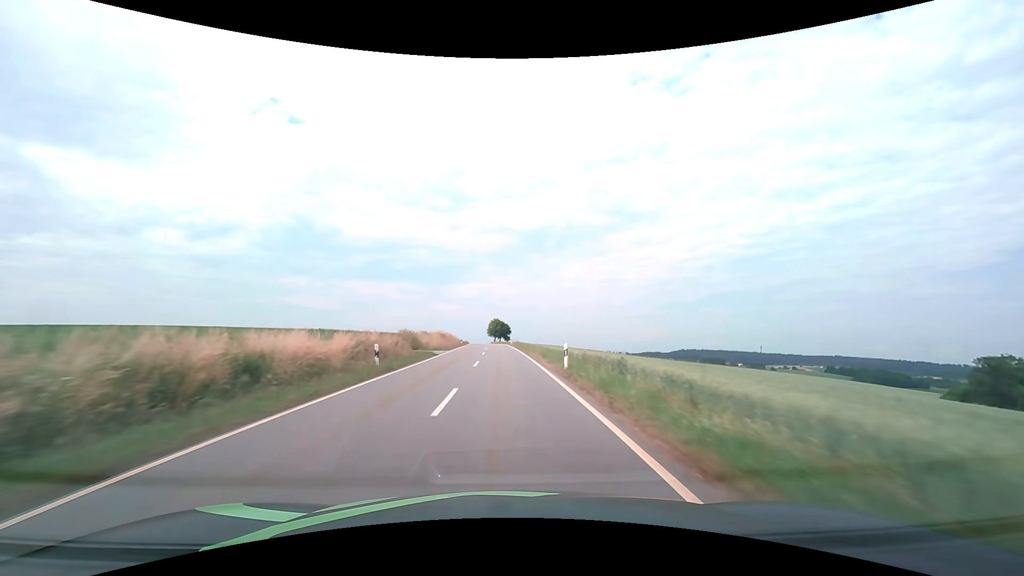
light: Day
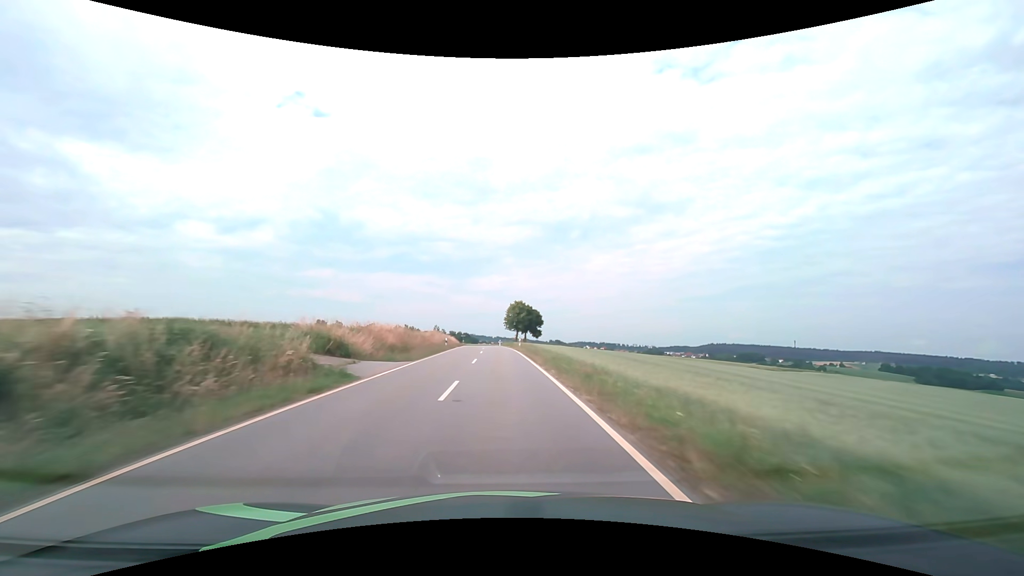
(-1.5, +71.3) m; -2°
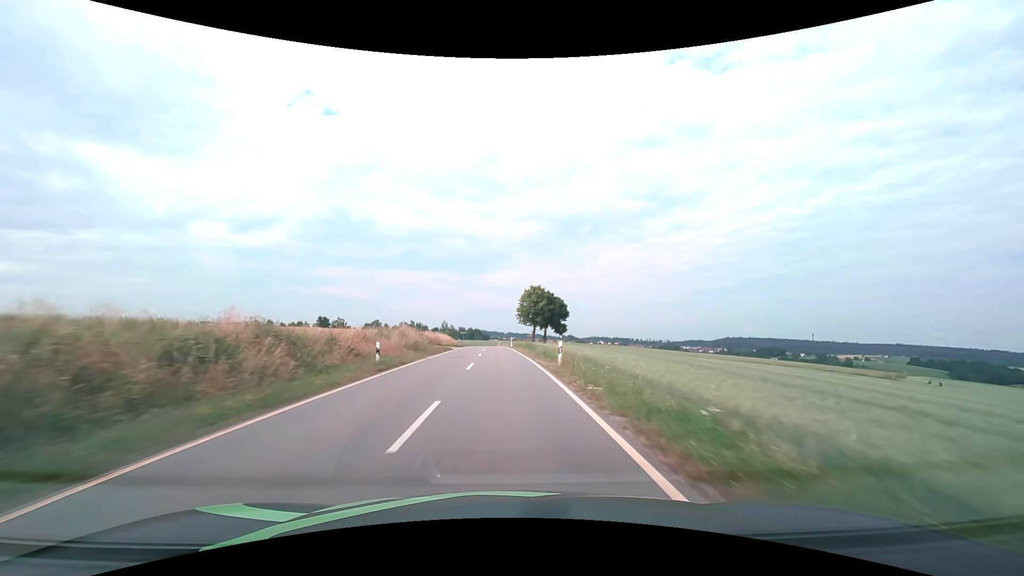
(-0.3, +28.5) m; -1°
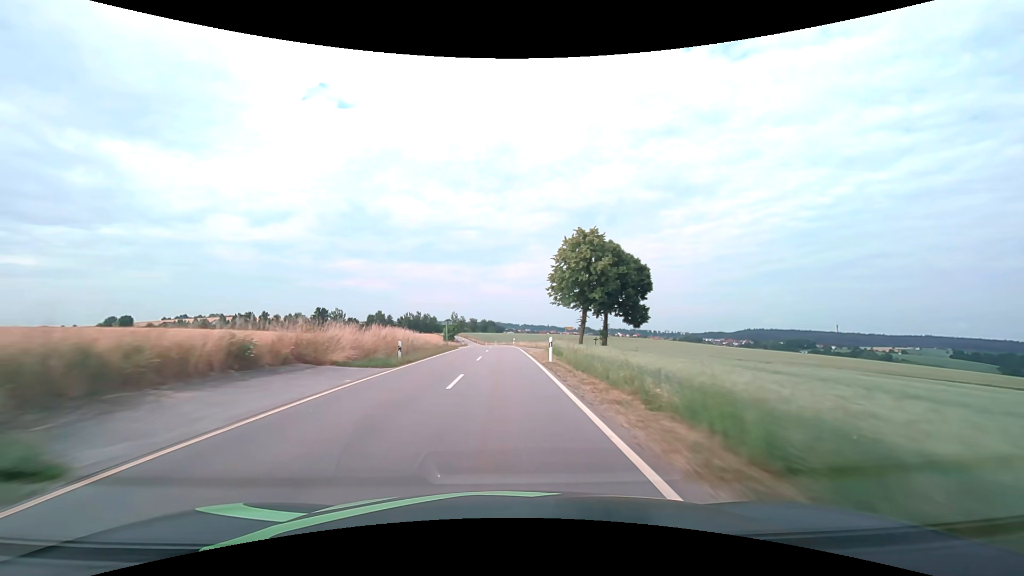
(-0.6, +42.8) m; -2°
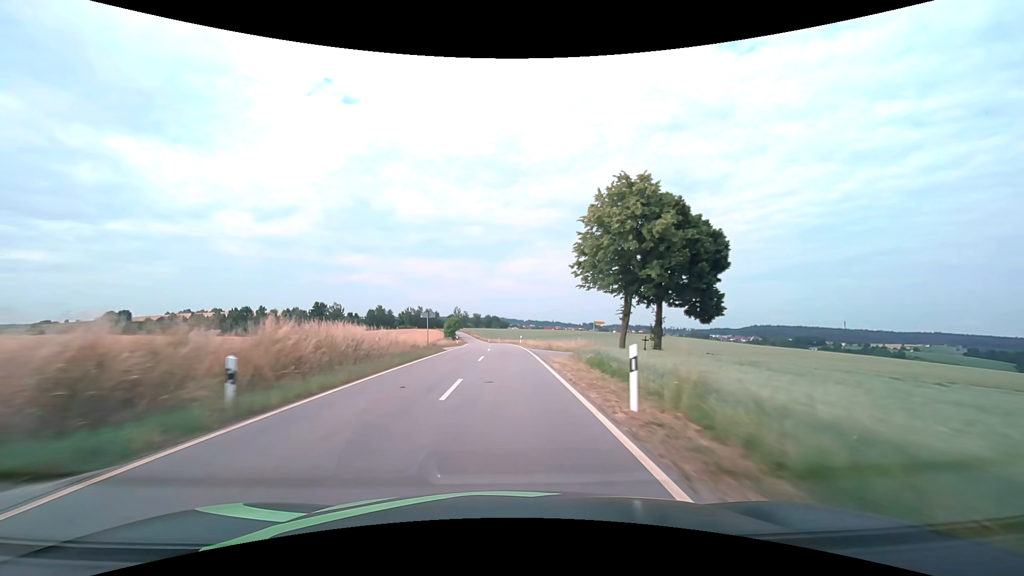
(-0.1, +14.2) m; -1°
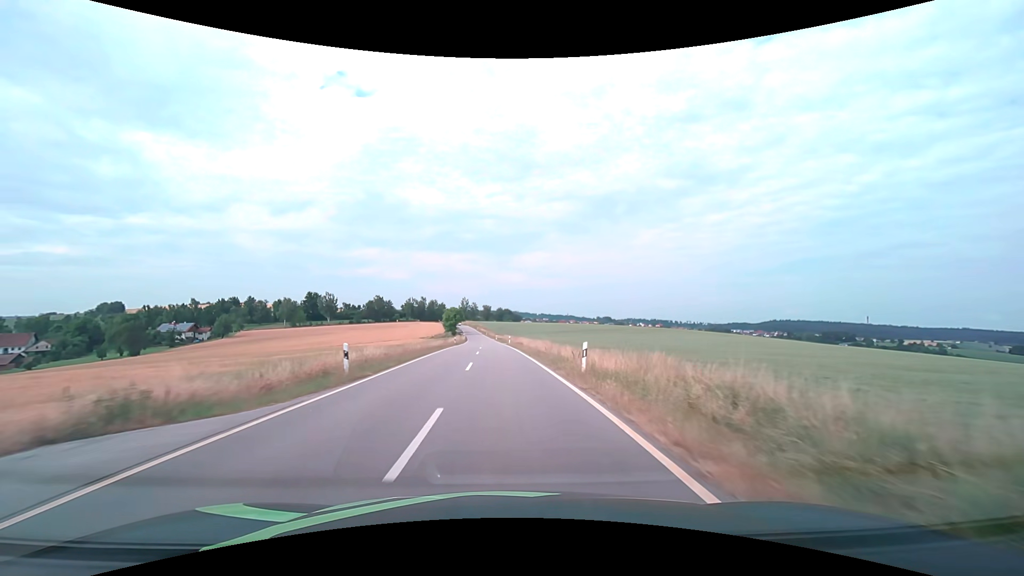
(-0.4, +41.2) m; -1°
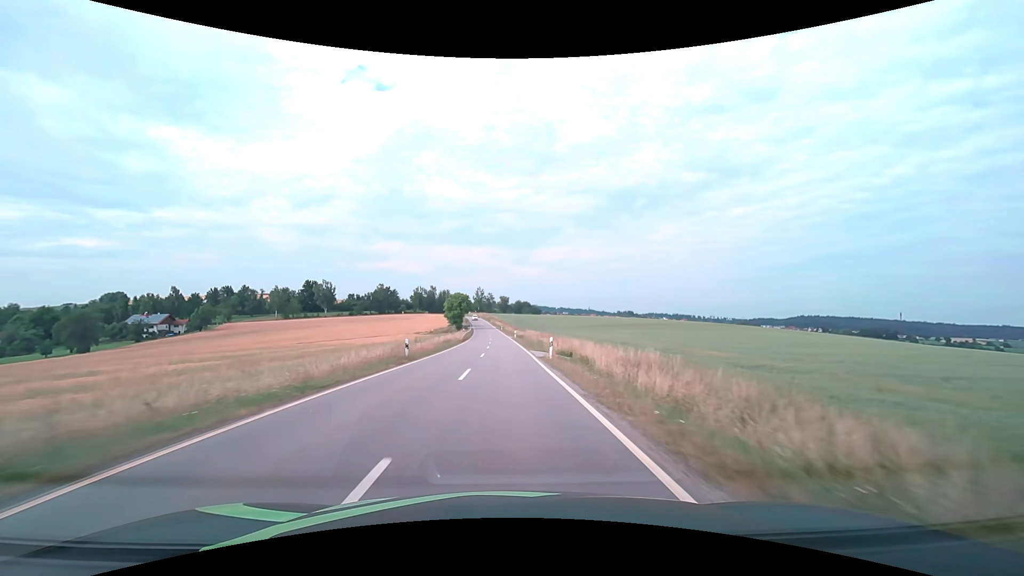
(-0.8, +39.7) m; -2°
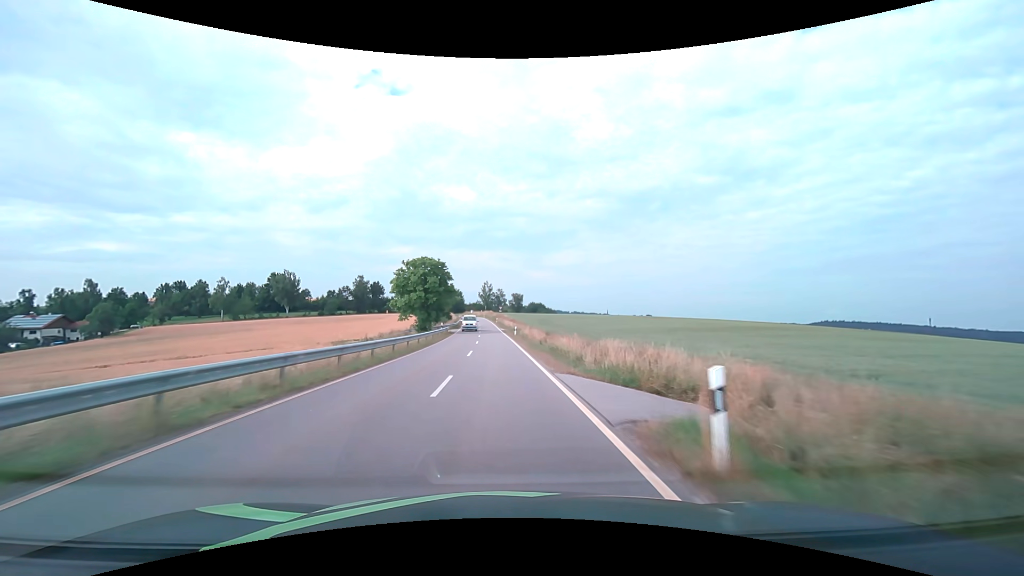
(-0.7, +64.7) m; -1°
(0, +10) (0, +20) (0, +30) (-1, +40) (-1, +50) (-2, +60) (-2, +70) (-3, +80) (-4, +90) (-5, +100) m
